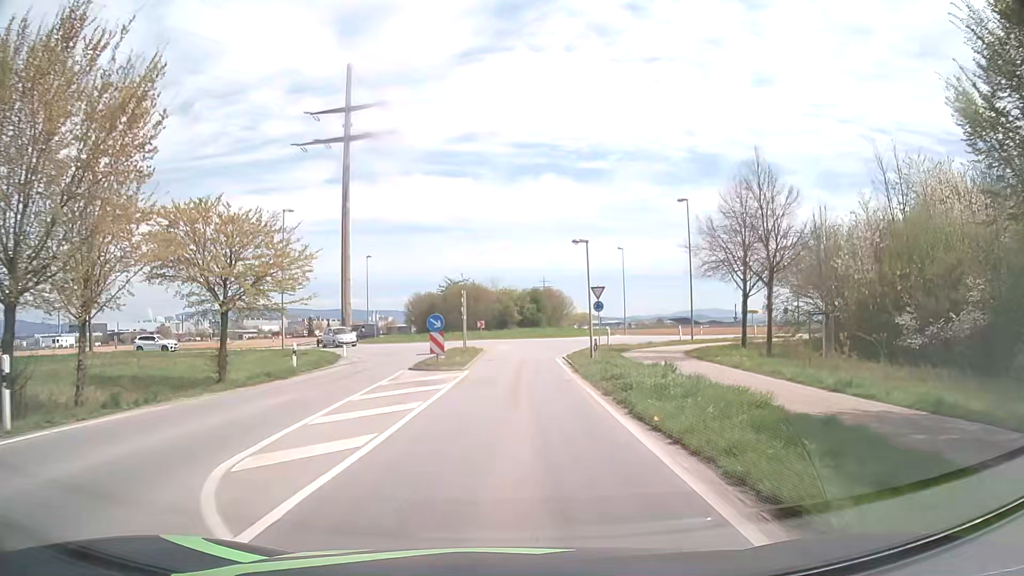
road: tertiary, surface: asphalt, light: Day
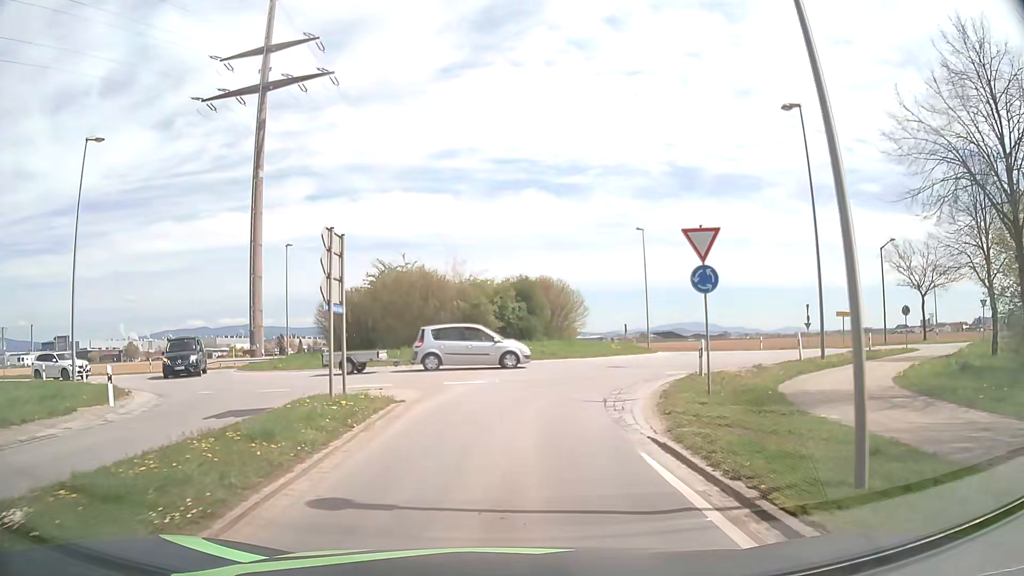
(+0.5, +22.6) m; +1°
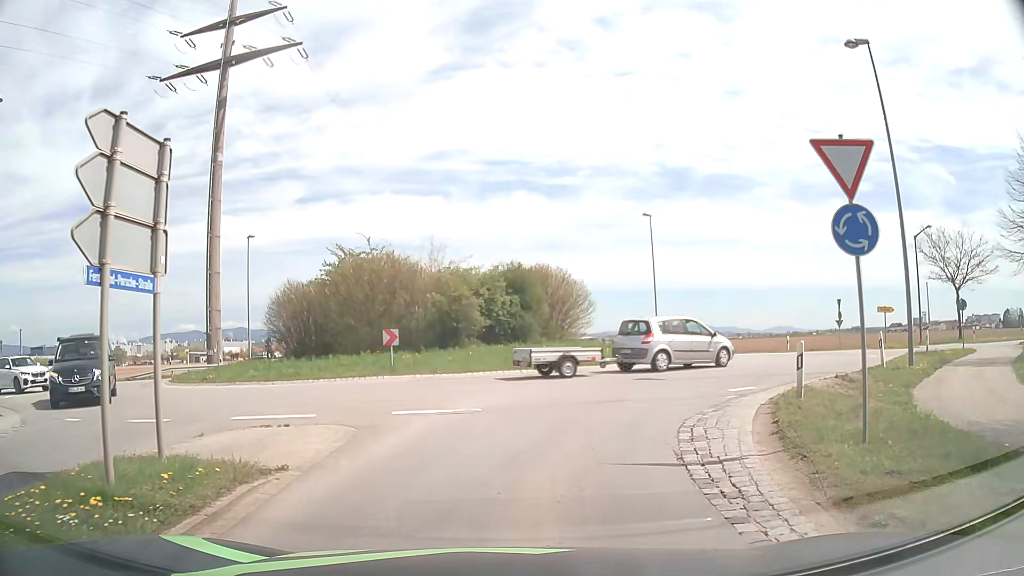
(+0.1, +6.5) m; +1°
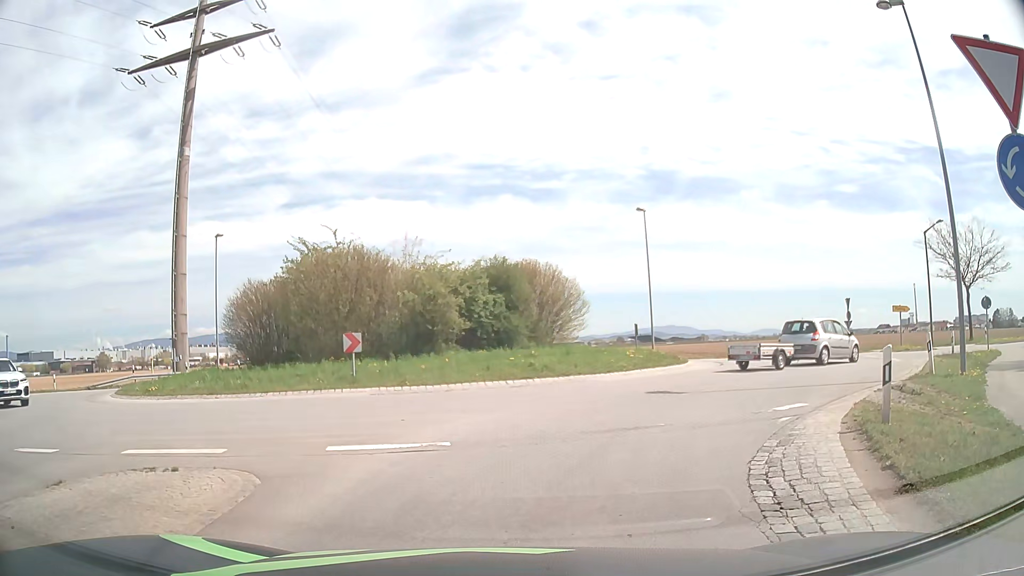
(0.0, +3.1) m; +3°
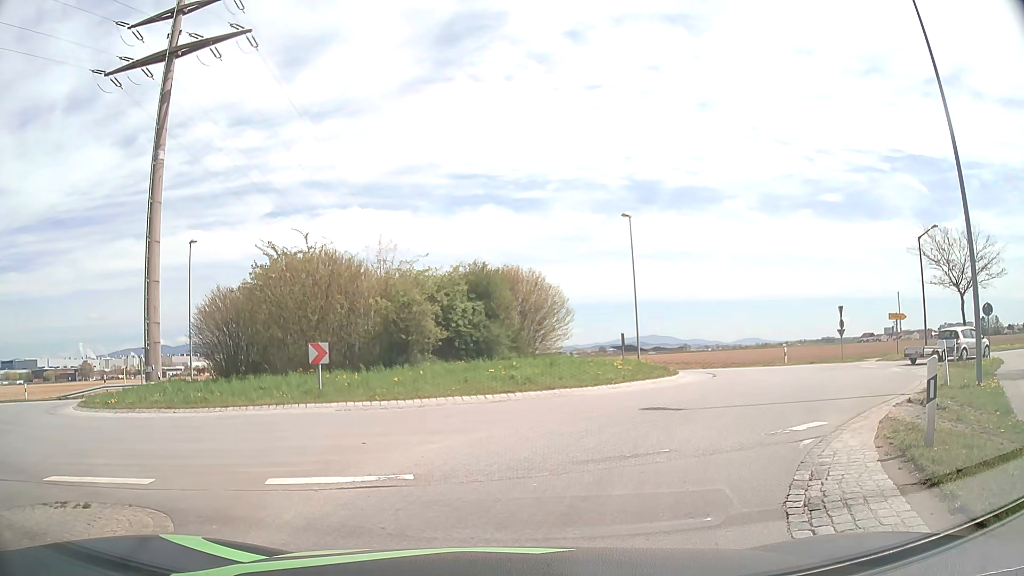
(0.0, +1.4) m; 0°
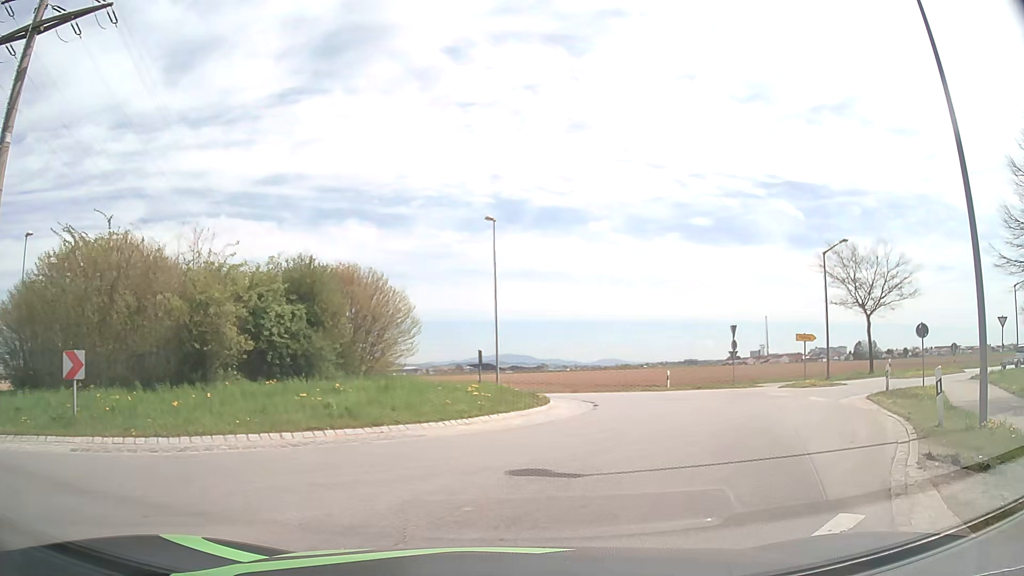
(+0.4, +5.2) m; +11°
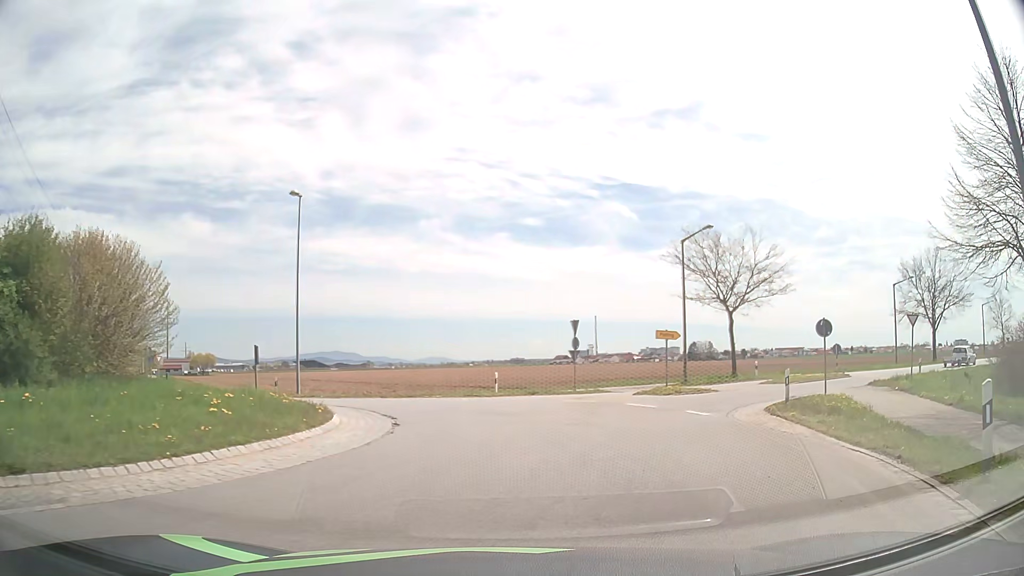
(+0.9, +5.7) m; +15°
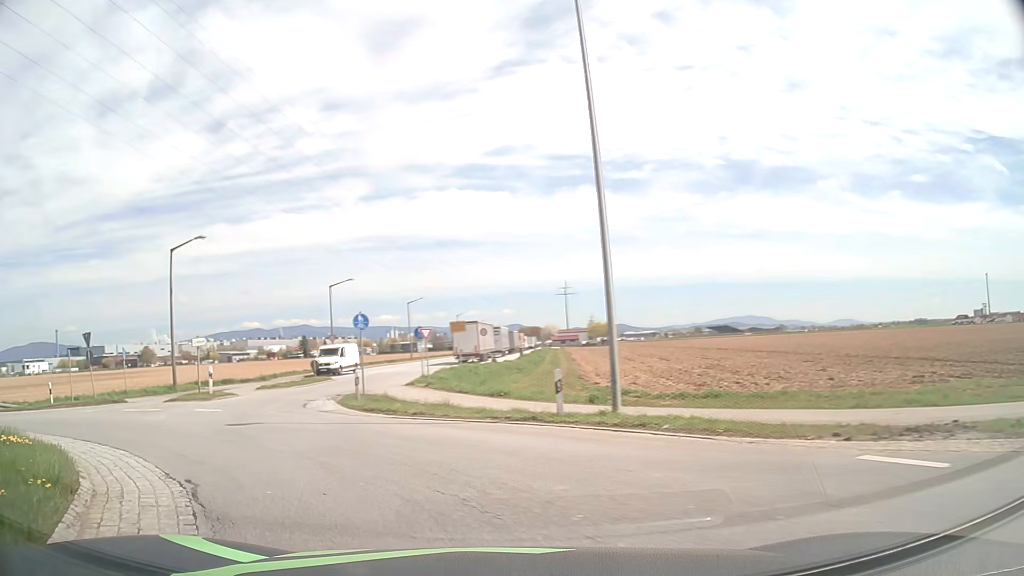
(-3.0, +20.8) m; -33°
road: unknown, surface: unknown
(-3, +10) (-6, +19) (-9, +28) (-10, +38) (-10, +48) (-10, +58) (-9, +68) (-9, +78) (-8, +88) (-8, +98) m
